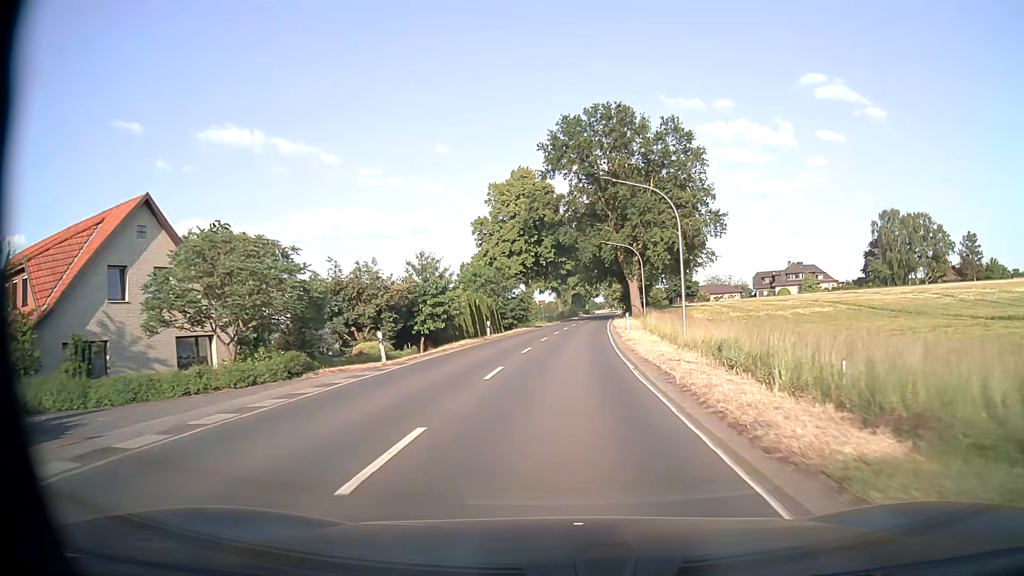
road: secondary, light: Day
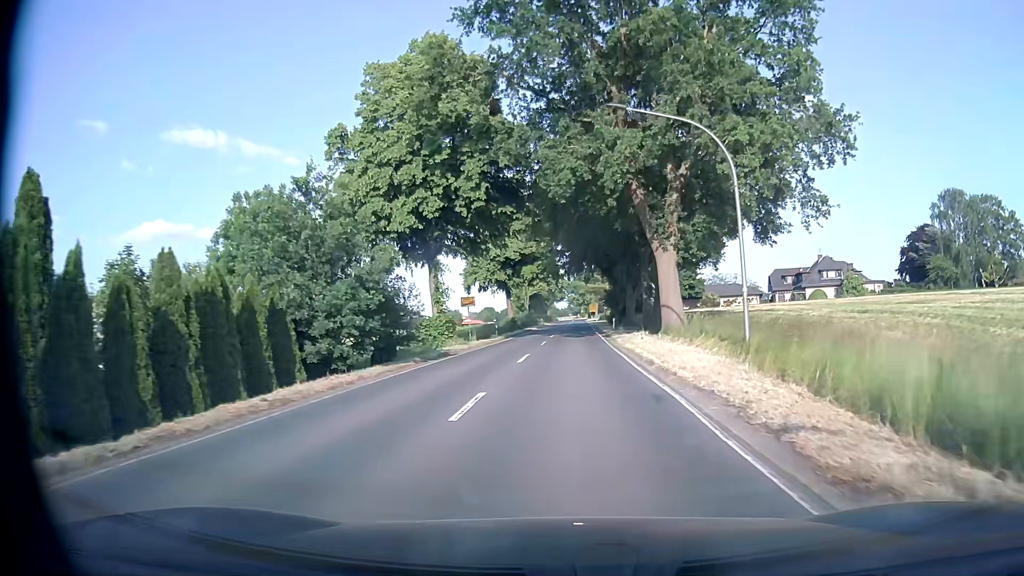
(+1.1, +40.3) m; +3°
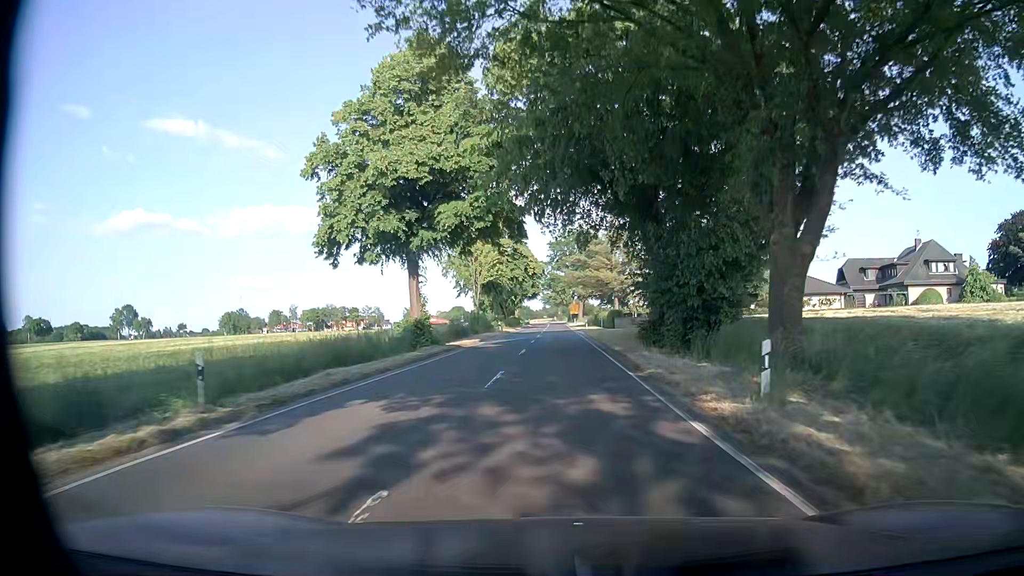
(+0.9, +41.8) m; +2°
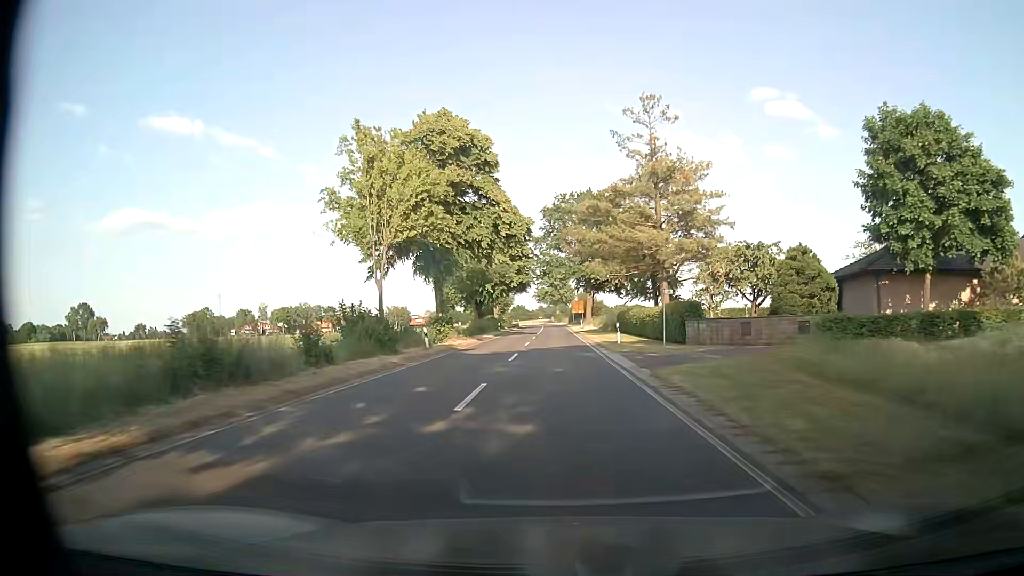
(+0.1, +38.7) m; 0°
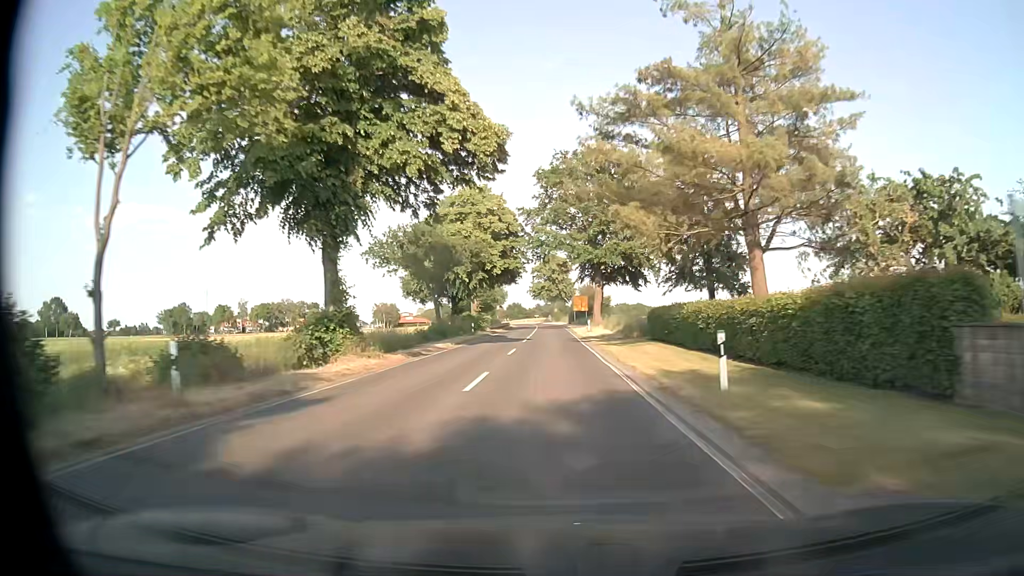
(+0.1, +21.3) m; 0°
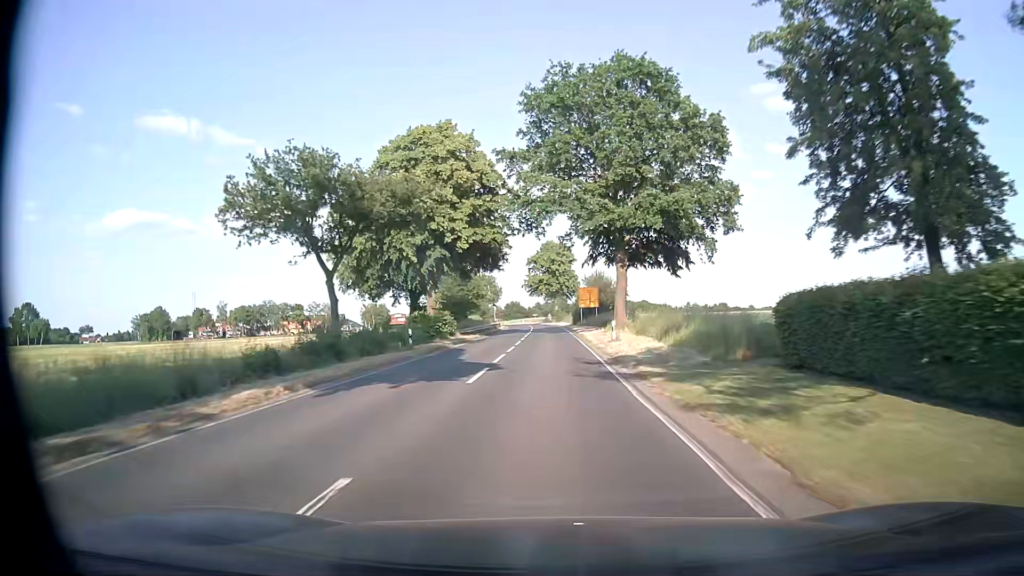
(0.0, +22.6) m; 0°
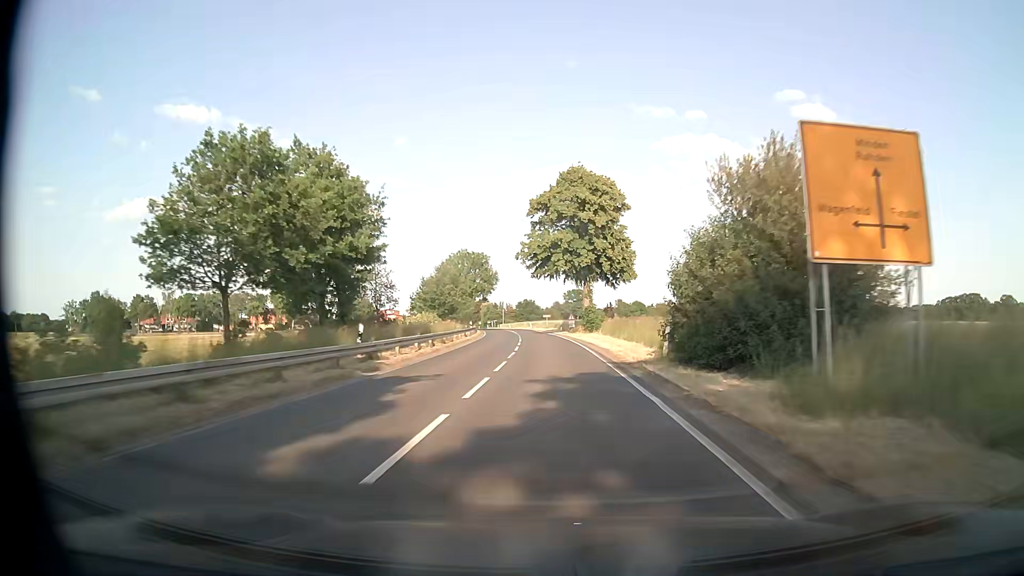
(-1.0, +61.4) m; -2°
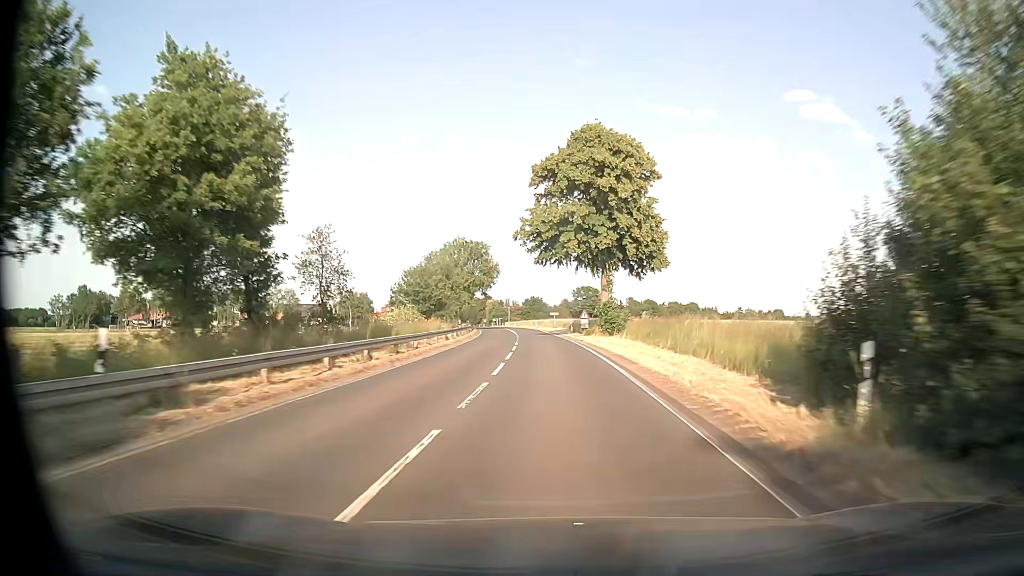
(-0.1, +13.1) m; -1°
(0, +10) (0, +20) (0, +30) (-1, +40) (-1, +50) (-2, +60) (-3, +70) (-4, +80) (-5, +90) (-6, +100) m
